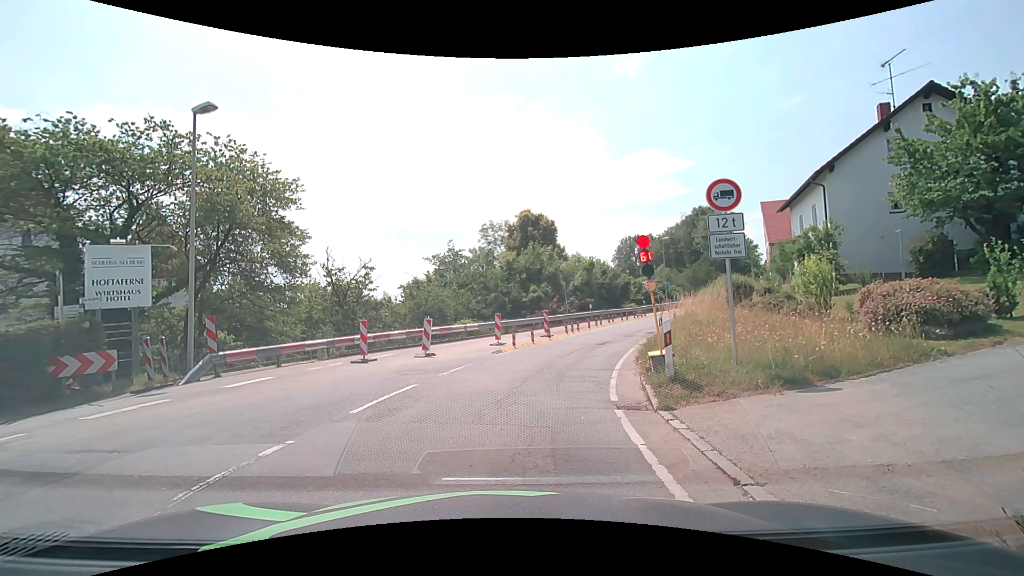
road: secondary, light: Day
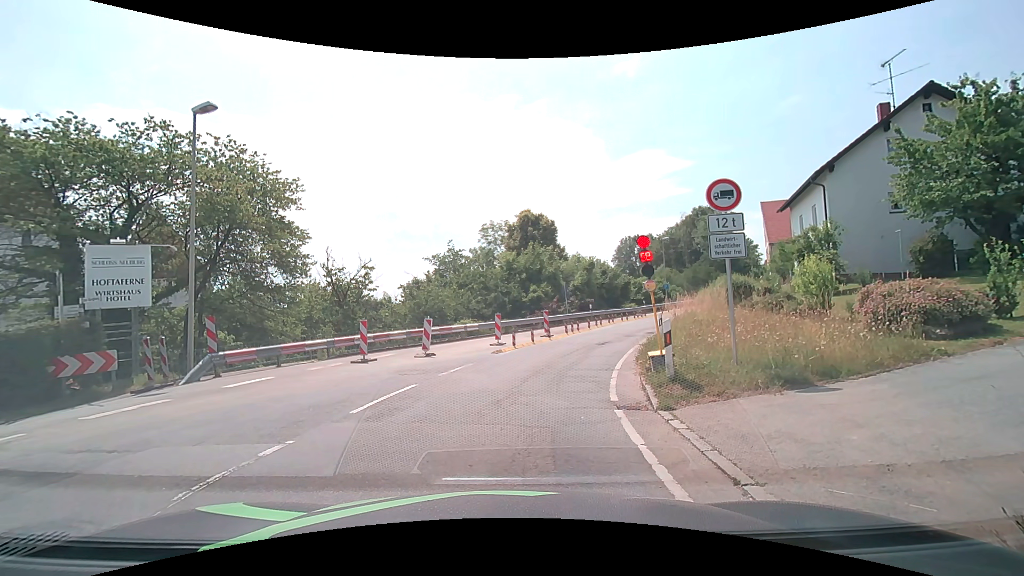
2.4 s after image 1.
(0.0, 0.0) m; 0°
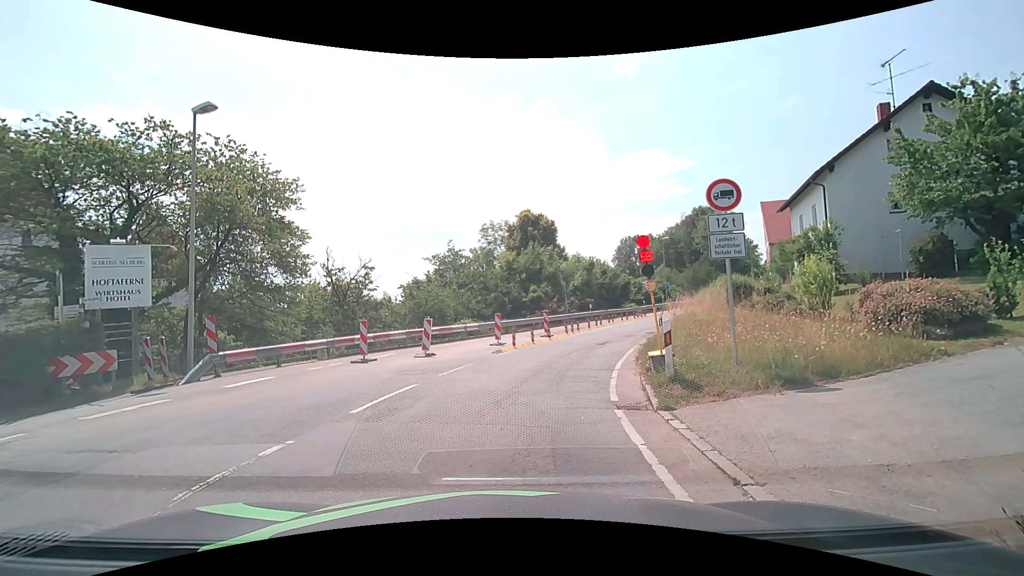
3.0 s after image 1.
(0.0, 0.0) m; 0°
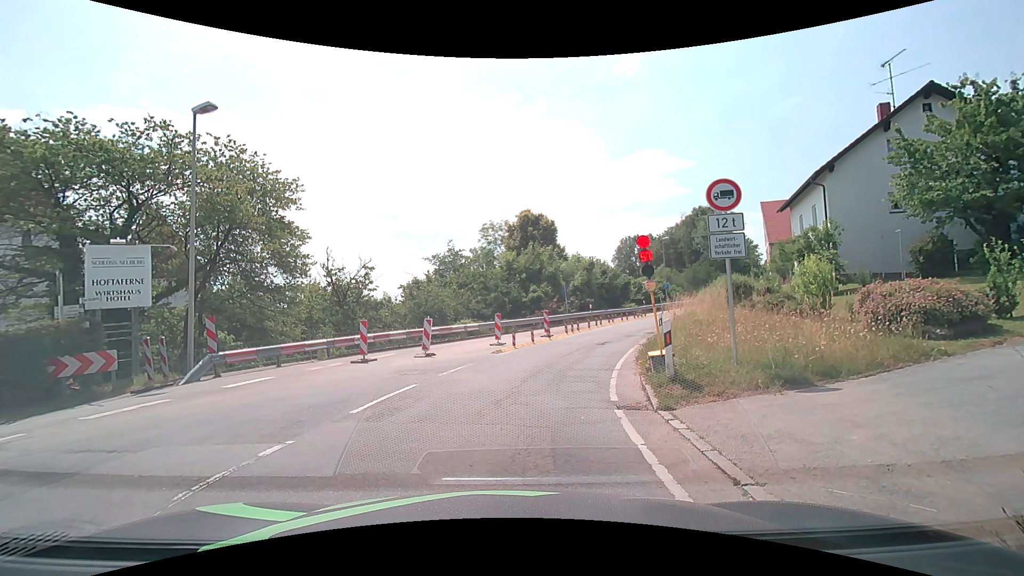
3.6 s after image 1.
(0.0, 0.0) m; 0°
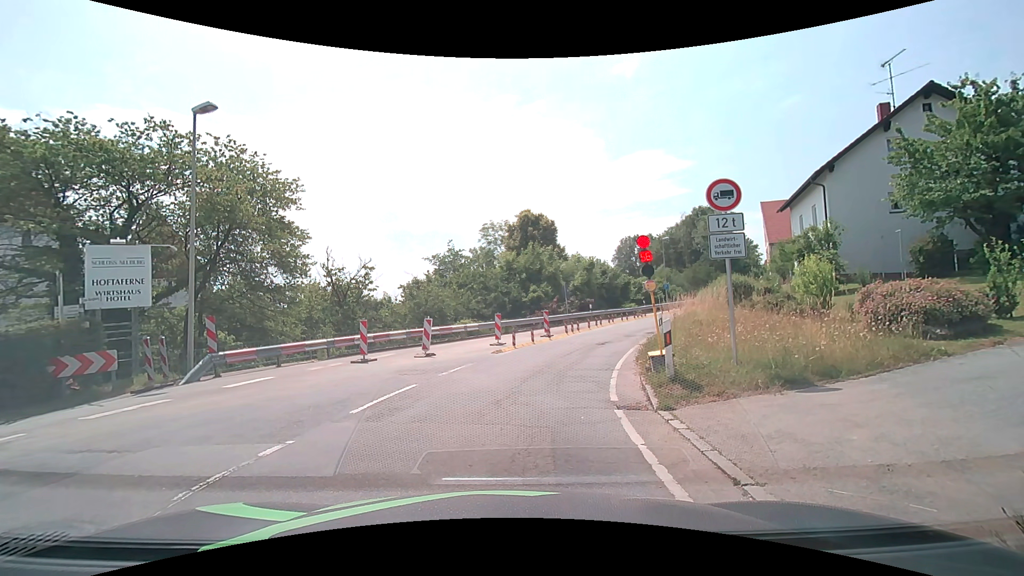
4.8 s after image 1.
(0.0, 0.0) m; 0°
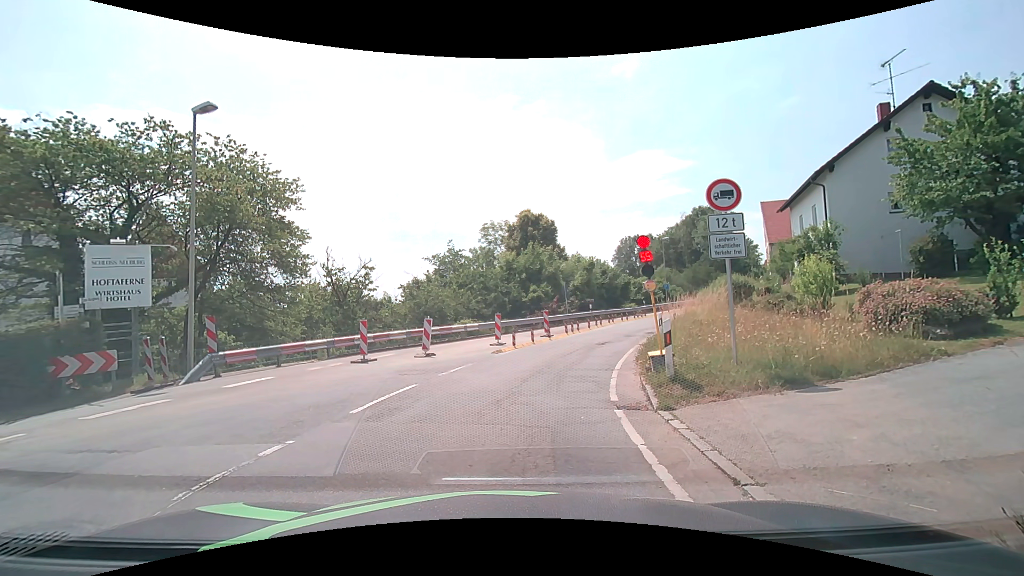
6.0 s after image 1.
(0.0, 0.0) m; 0°
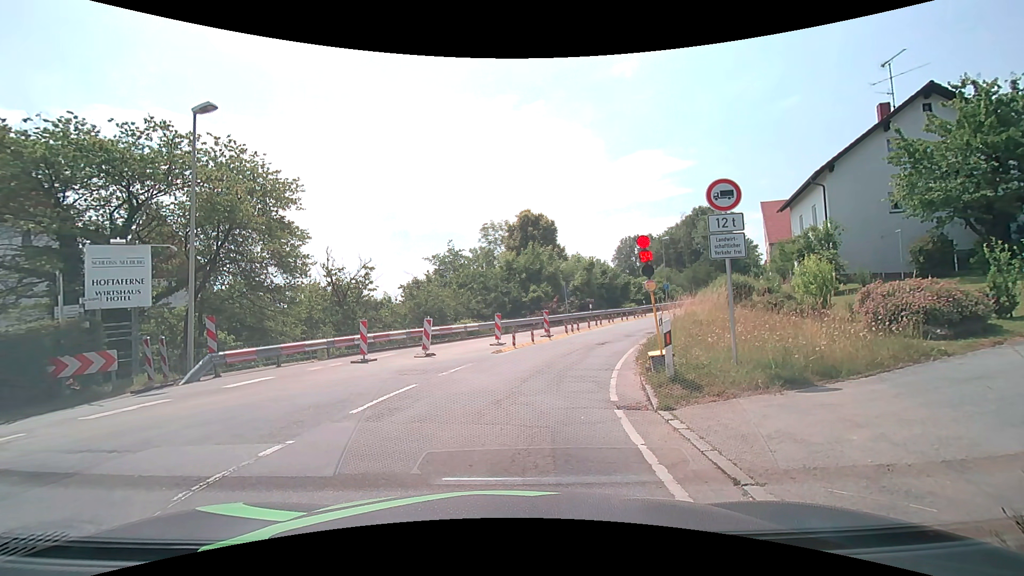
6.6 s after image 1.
(0.0, 0.0) m; 0°
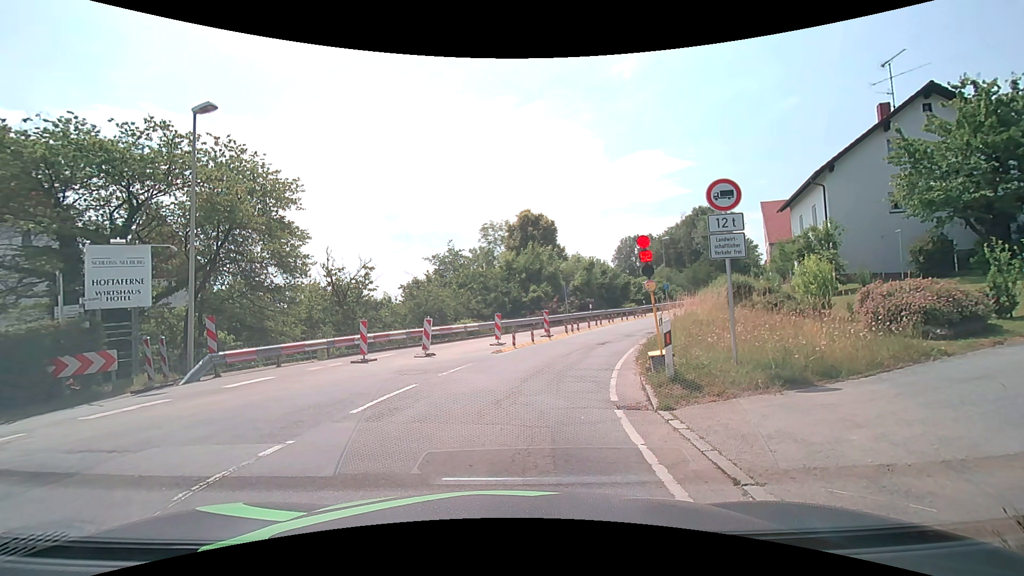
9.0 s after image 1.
(0.0, 0.0) m; 0°
(0, +10) (+3, +20) (+6, +29) (+11, +38) (+16, +47) (+21, +55) (+27, +63) (+34, +71) (+40, +78) (+47, +86) m
